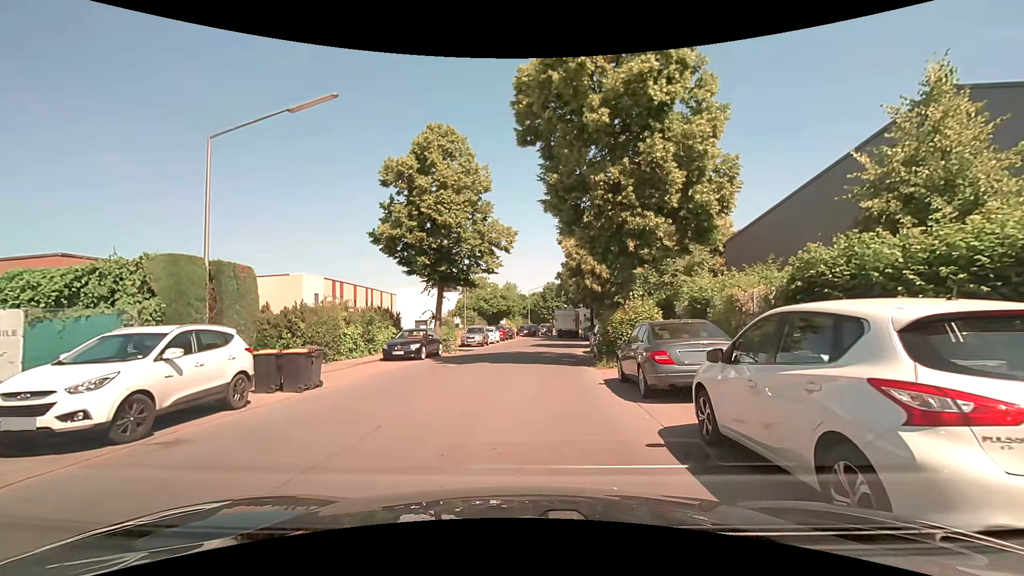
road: unclassified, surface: asphalt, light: Day
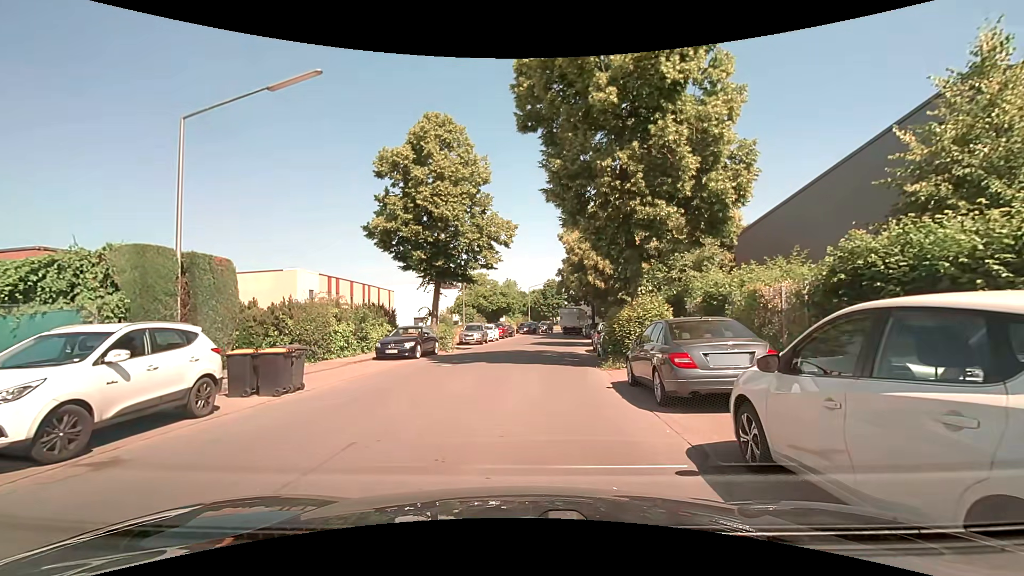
(0.0, +1.1) m; -1°
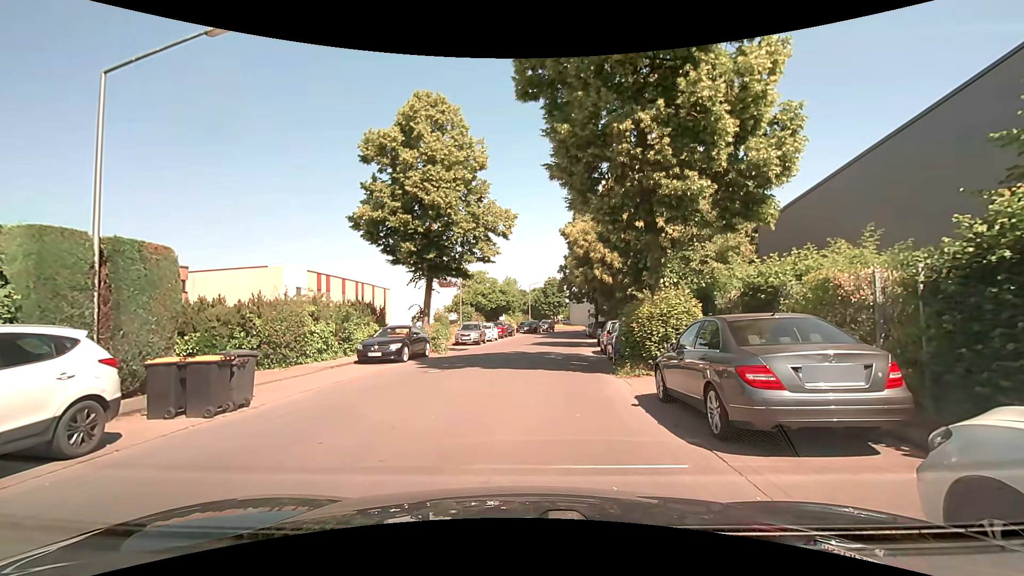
(+0.1, +2.3) m; +2°
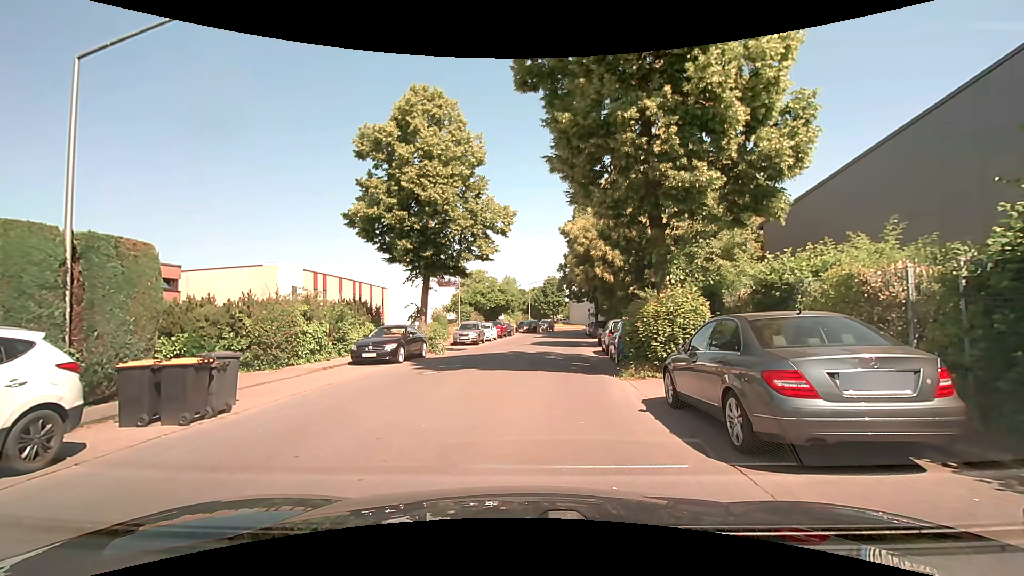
(0.0, +0.6) m; 0°
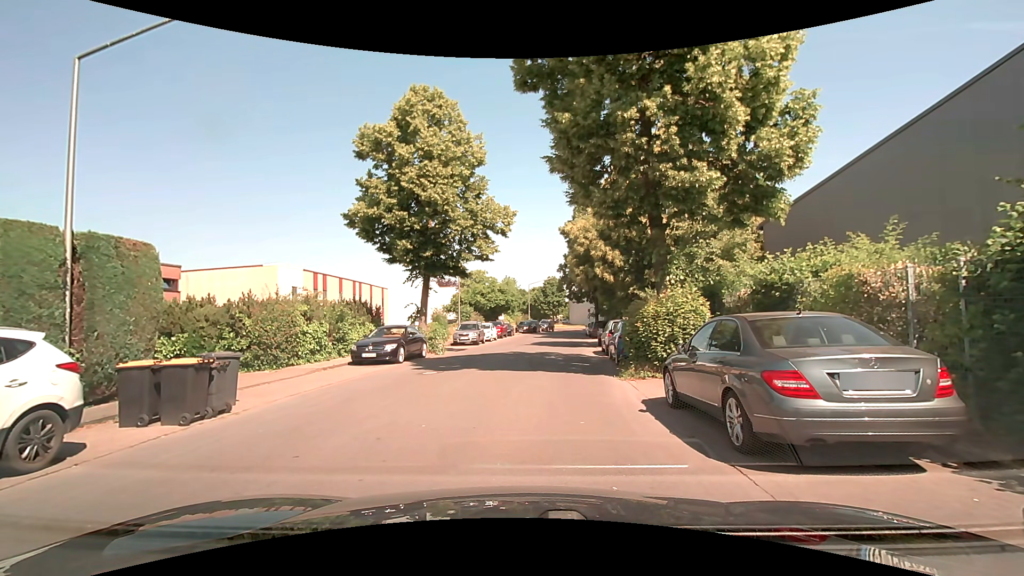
(0.0, 0.0) m; 0°
